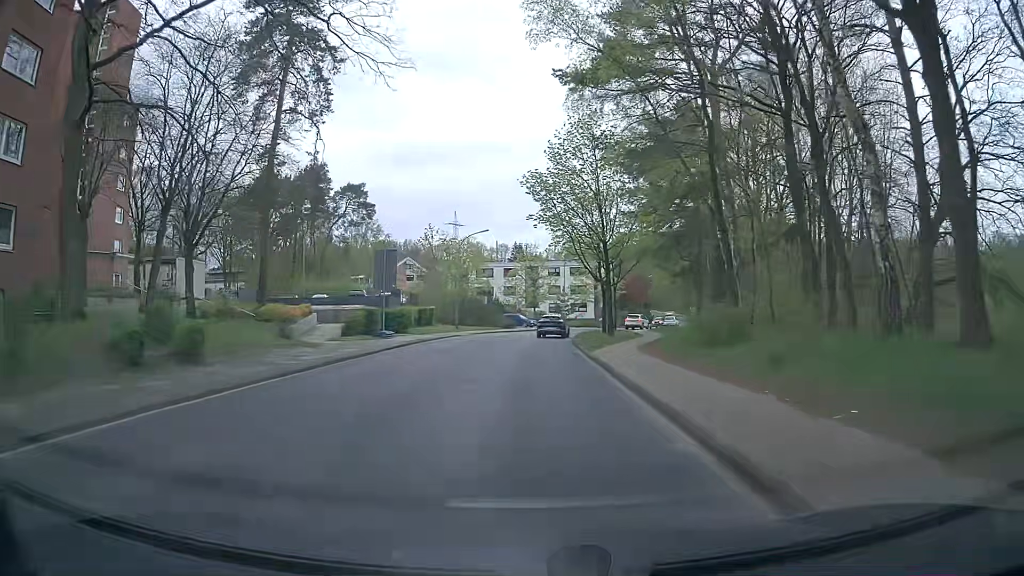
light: Day
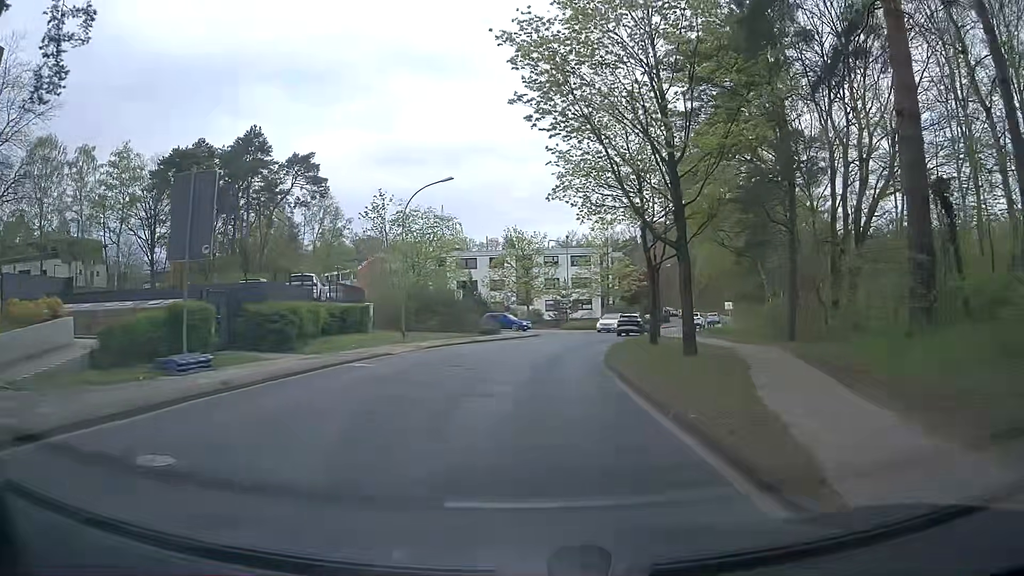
(0.0, +19.9) m; +1°
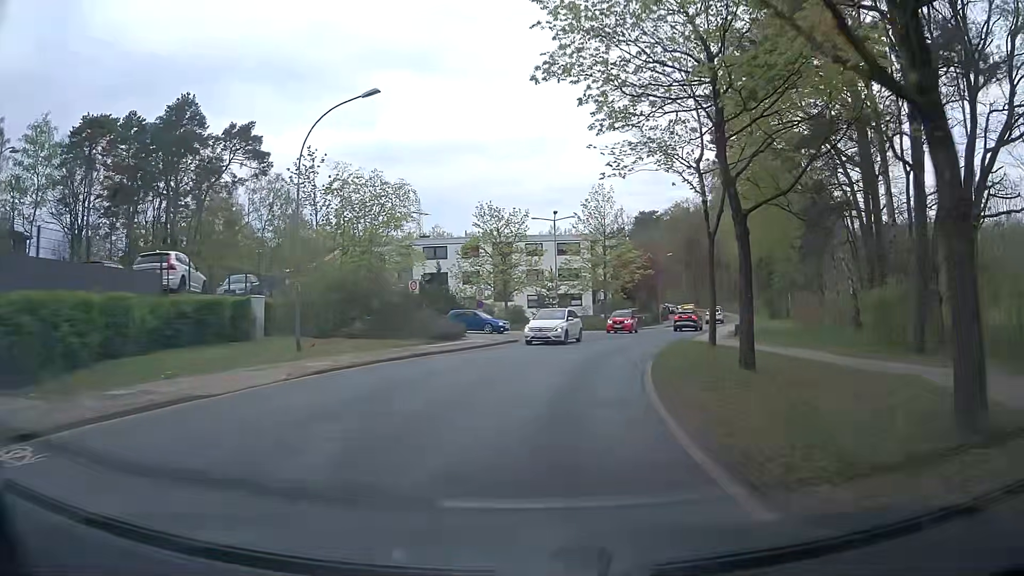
(+0.1, +12.8) m; +2°
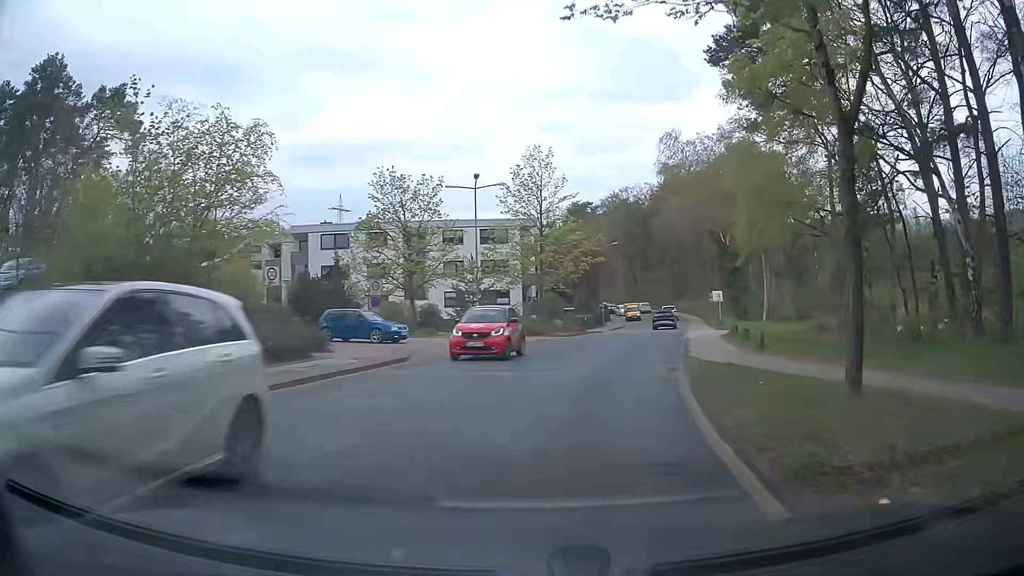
(+0.4, +12.7) m; +6°
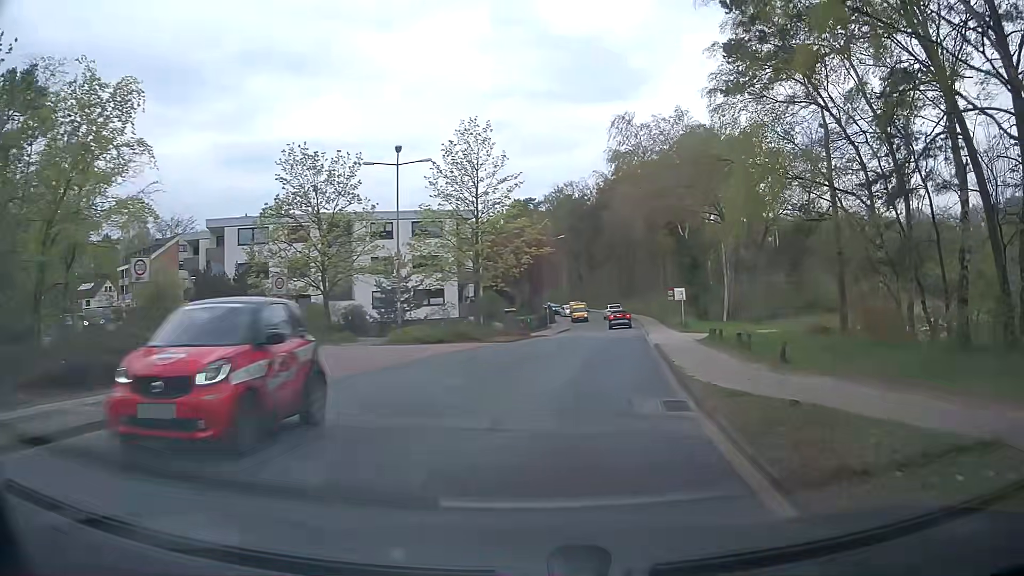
(+0.2, +6.3) m; +5°
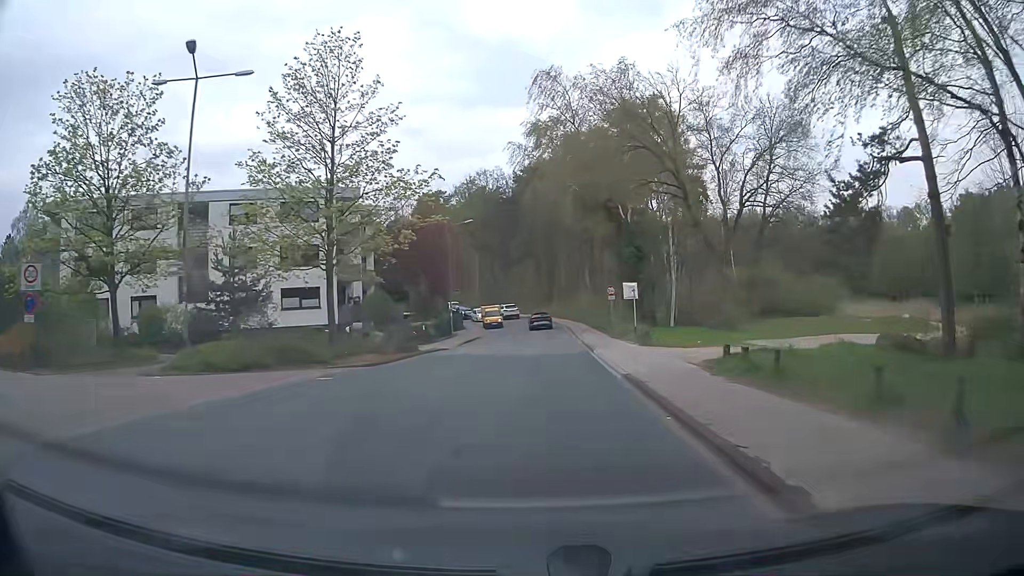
(+0.8, +12.8) m; +7°
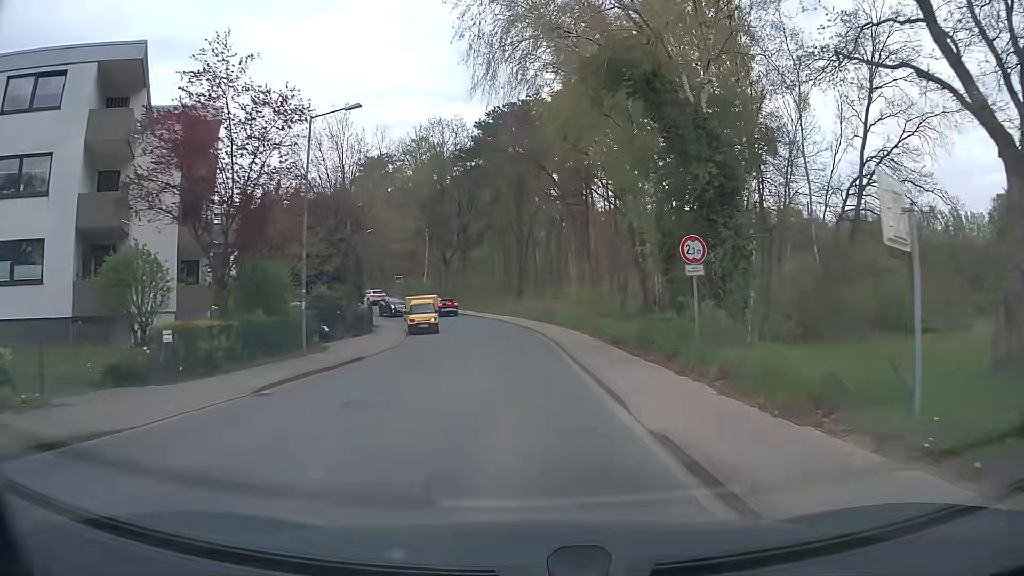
(+0.6, +26.1) m; +2°
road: tertiary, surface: asphalt
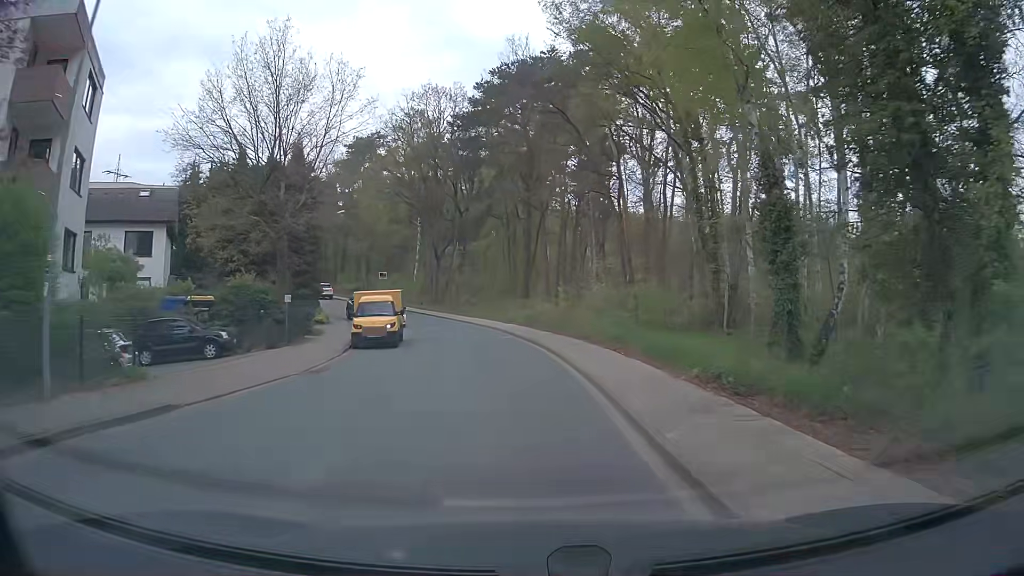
(-0.1, +13.1) m; -1°
(0, +10) (0, +20) (-2, +30) (-4, +40) (-8, +49) (-12, +58) (-18, +66) (-23, +75) (-28, +83) (-34, +92) m
